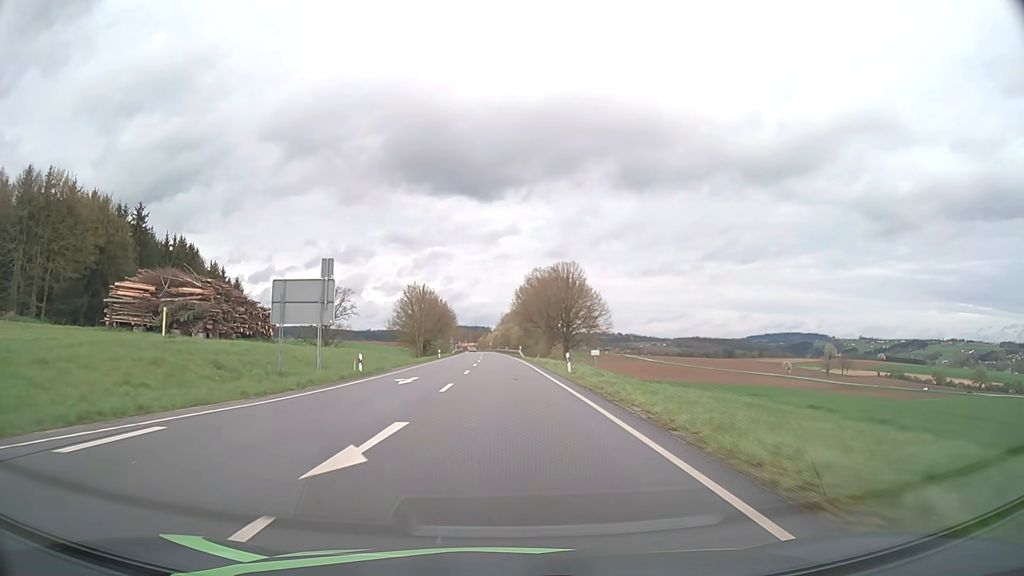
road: secondary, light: Day
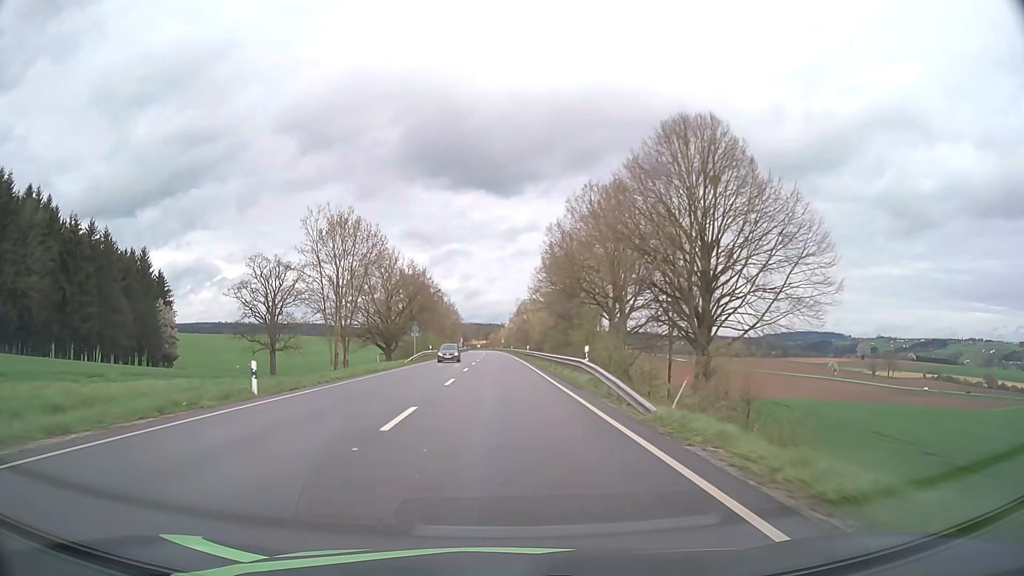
(-0.4, +62.8) m; -1°
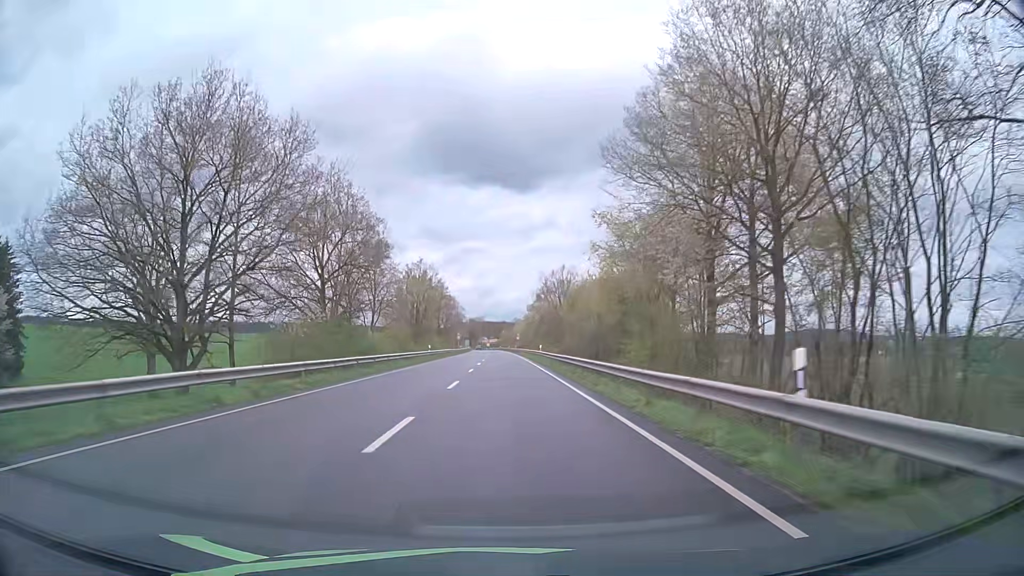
(-0.7, +62.8) m; -1°
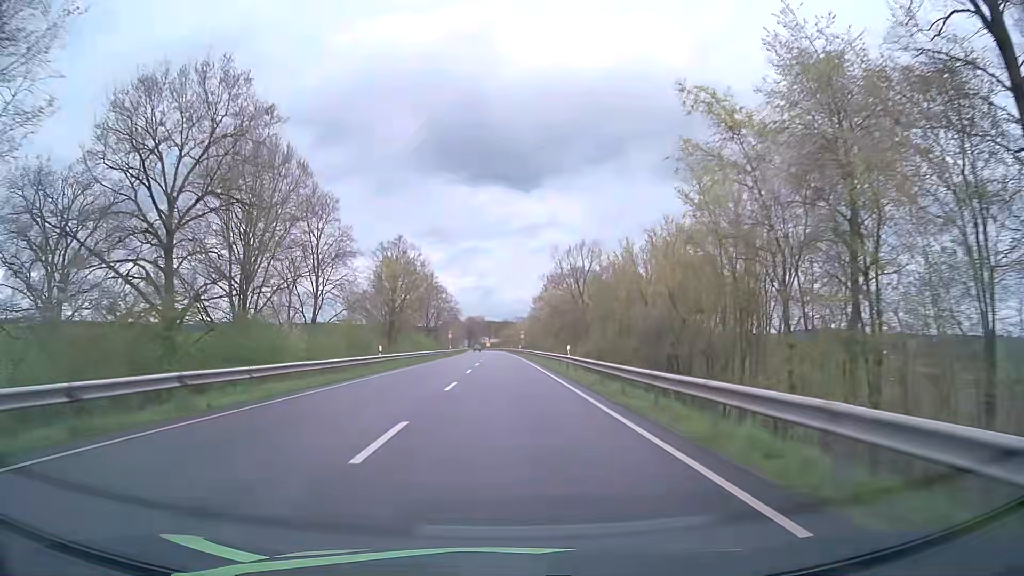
(0.0, +25.1) m; 0°
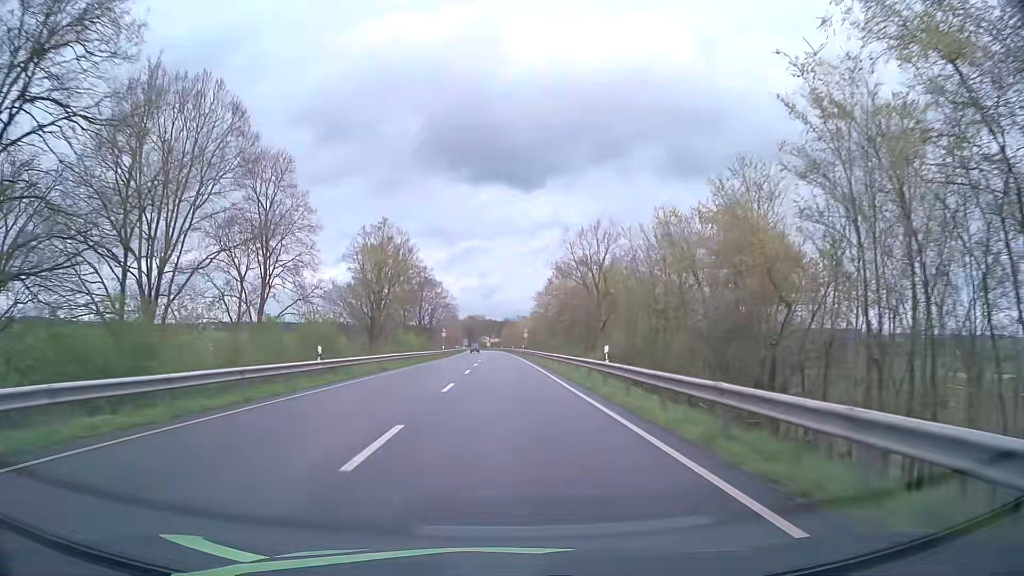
(-0.1, +12.6) m; 0°
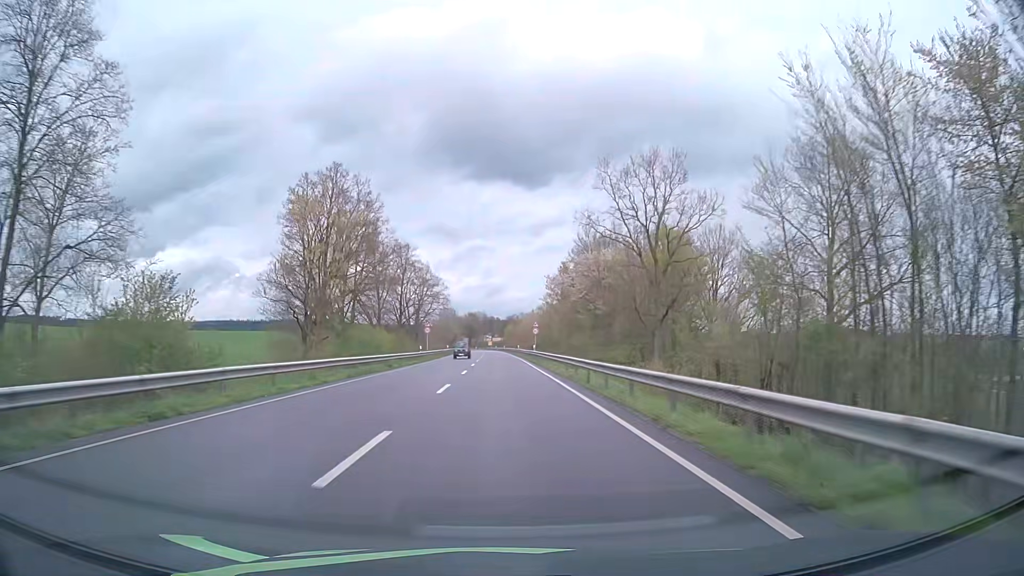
(0.0, +25.1) m; -1°
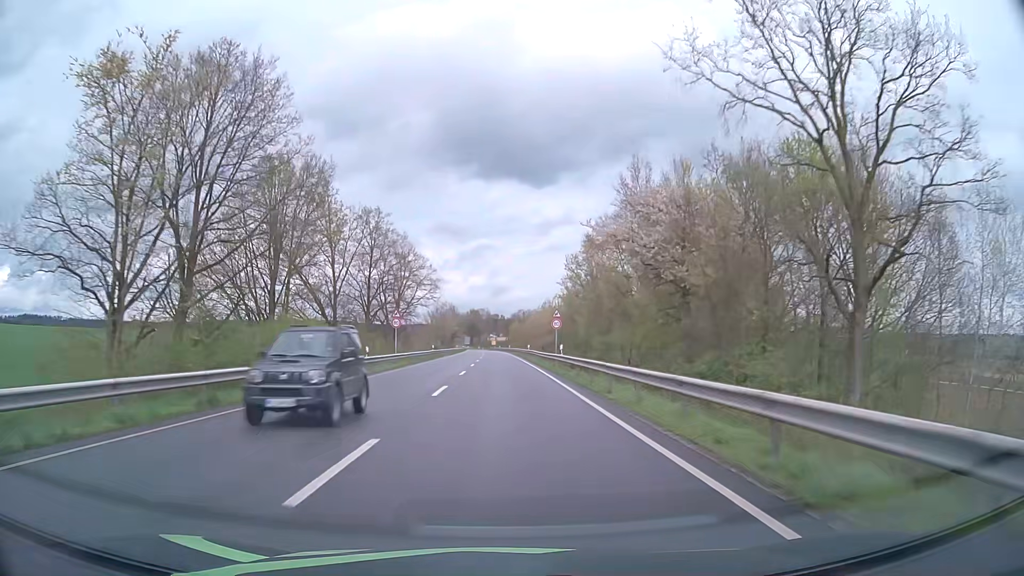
(0.0, +25.1) m; 0°
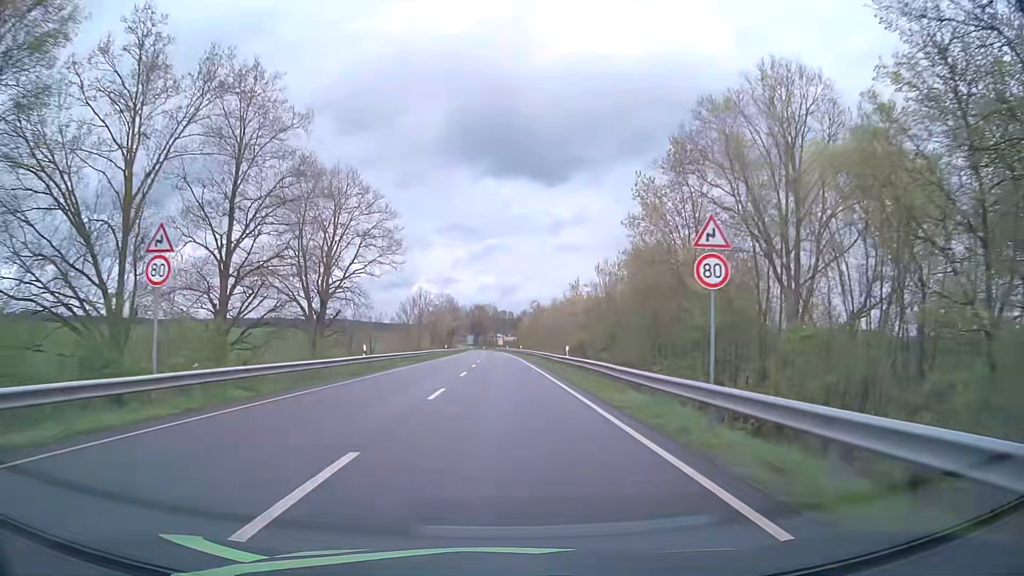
(-0.3, +37.7) m; -1°
(0, +10) (0, +20) (0, +30) (0, +40) (0, +50) (0, +60) (-1, +70) (-1, +80) (-1, +90) (-1, +100) m
